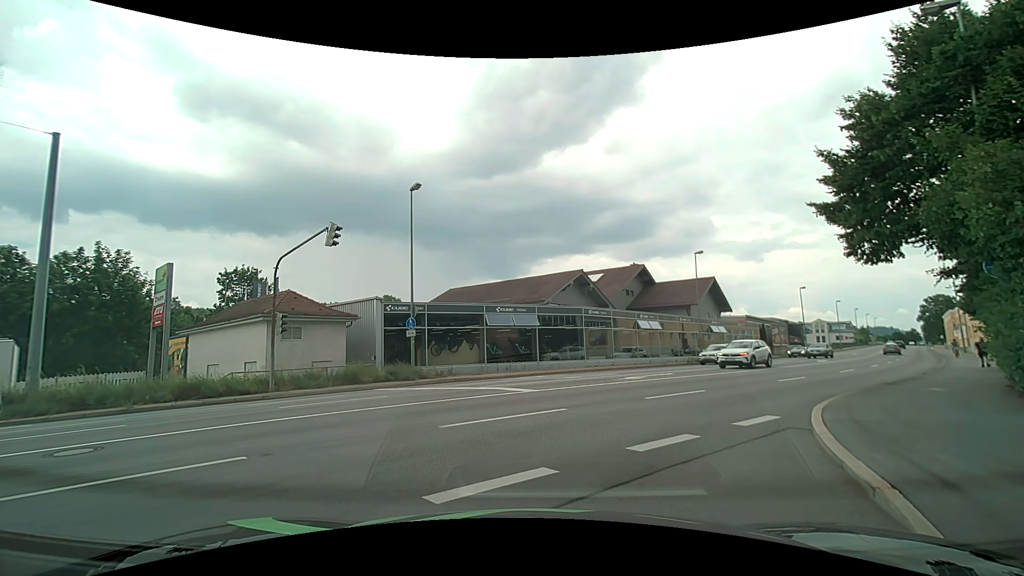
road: tertiary_link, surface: asphalt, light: Day
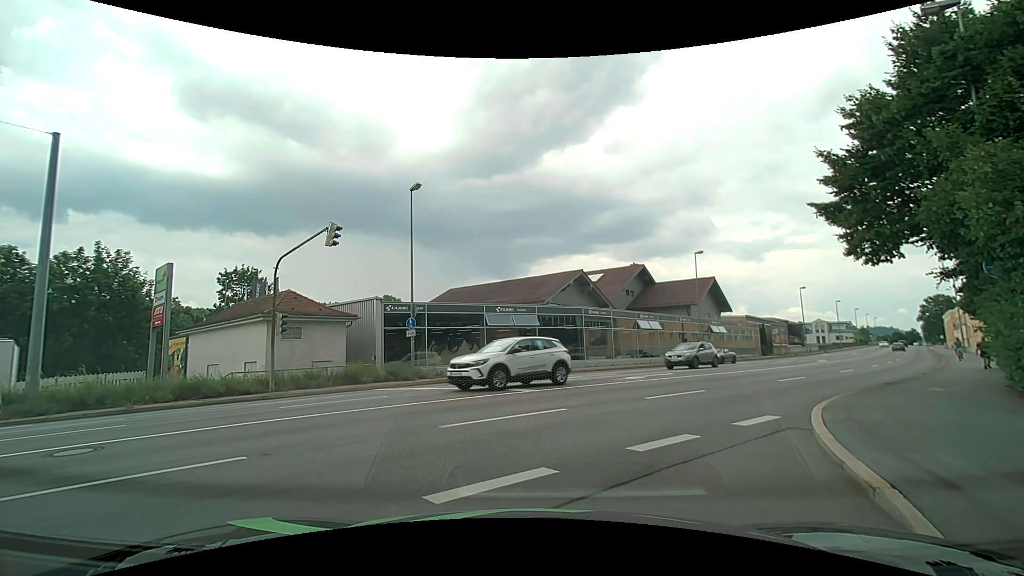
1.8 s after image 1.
(0.0, 0.0) m; 0°
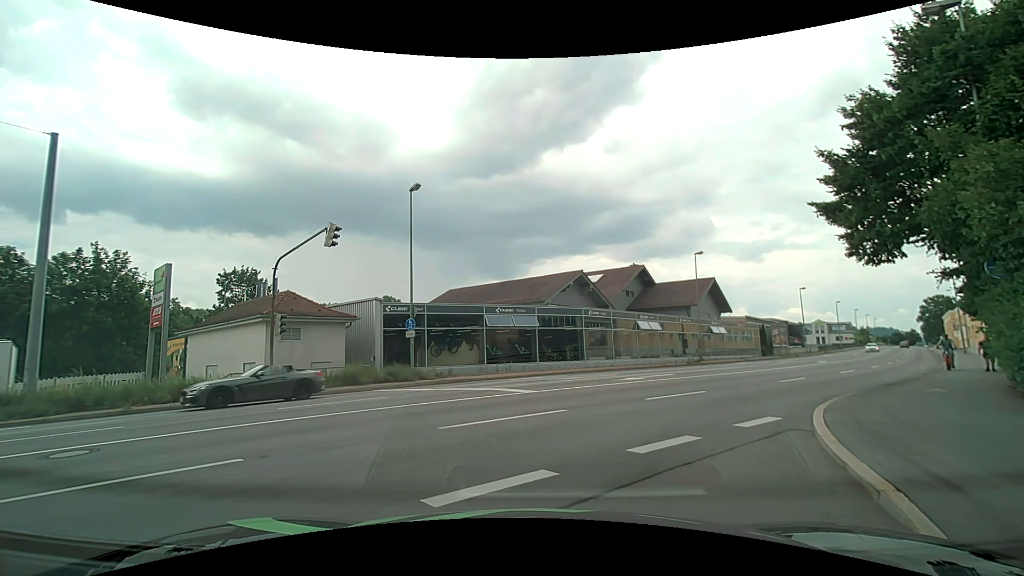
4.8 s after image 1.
(0.0, 0.0) m; 0°
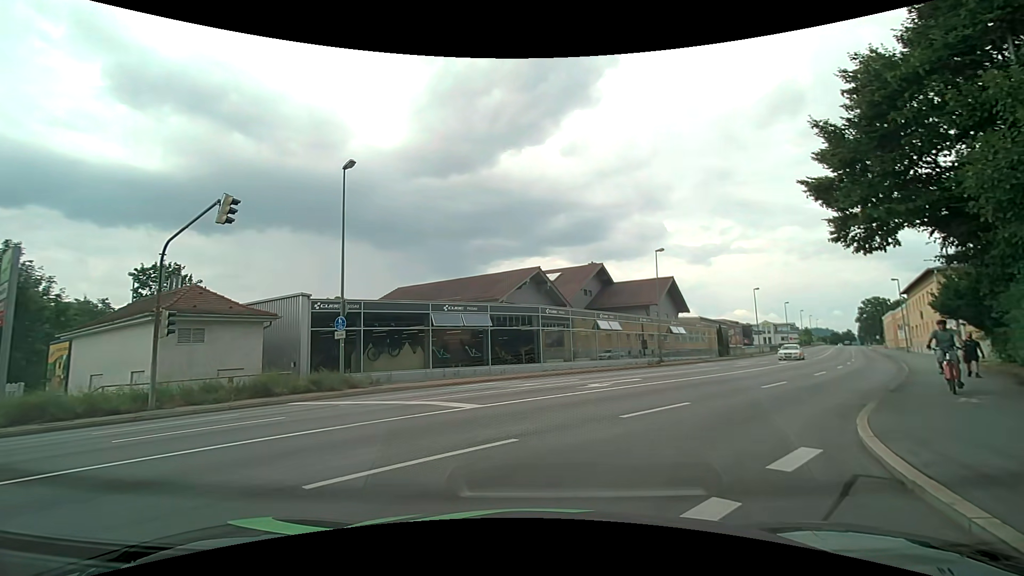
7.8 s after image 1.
(0.0, +3.3) m; +3°
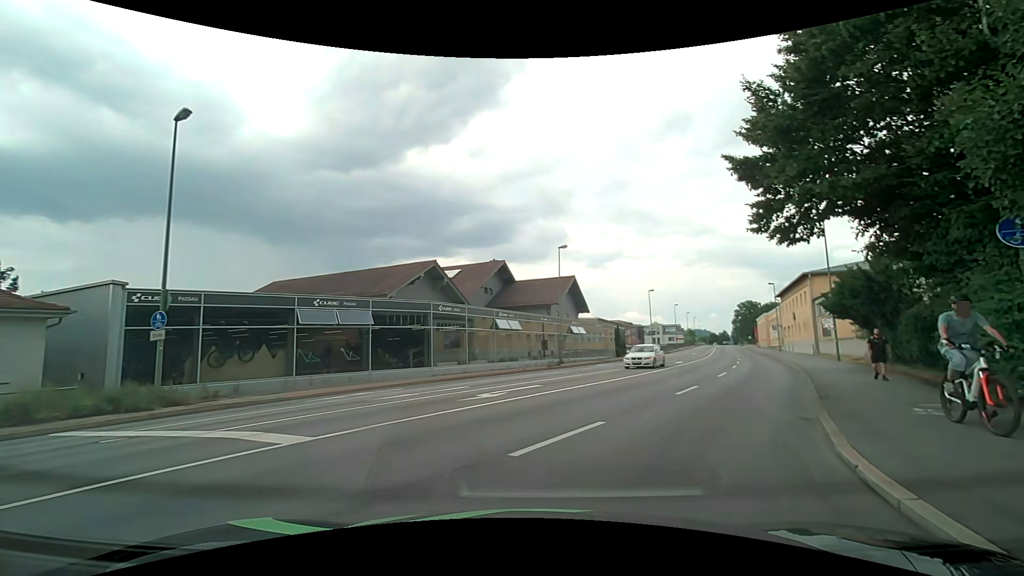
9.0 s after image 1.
(+0.3, +3.6) m; +9°
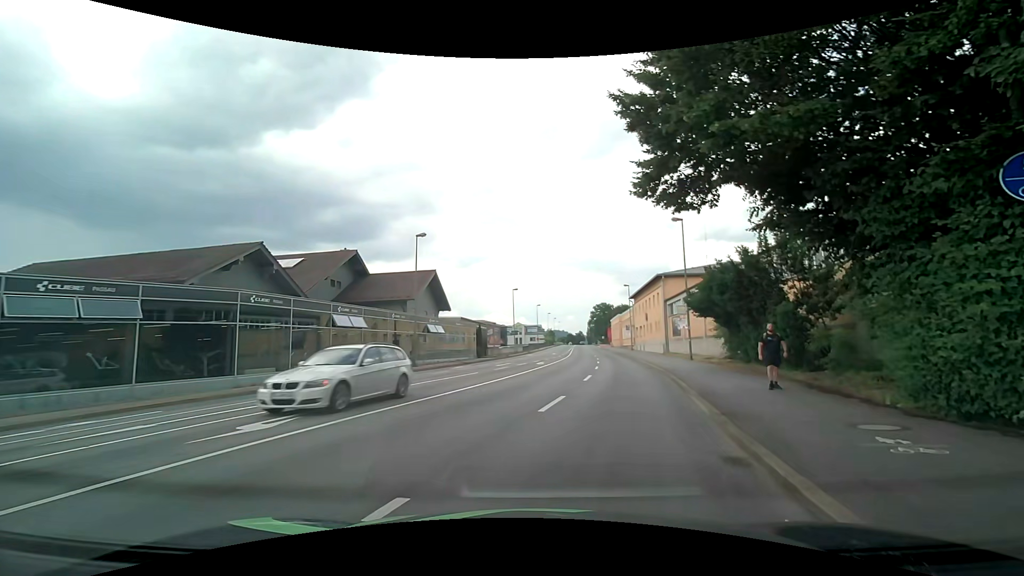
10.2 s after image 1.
(+0.6, +4.5) m; +15°
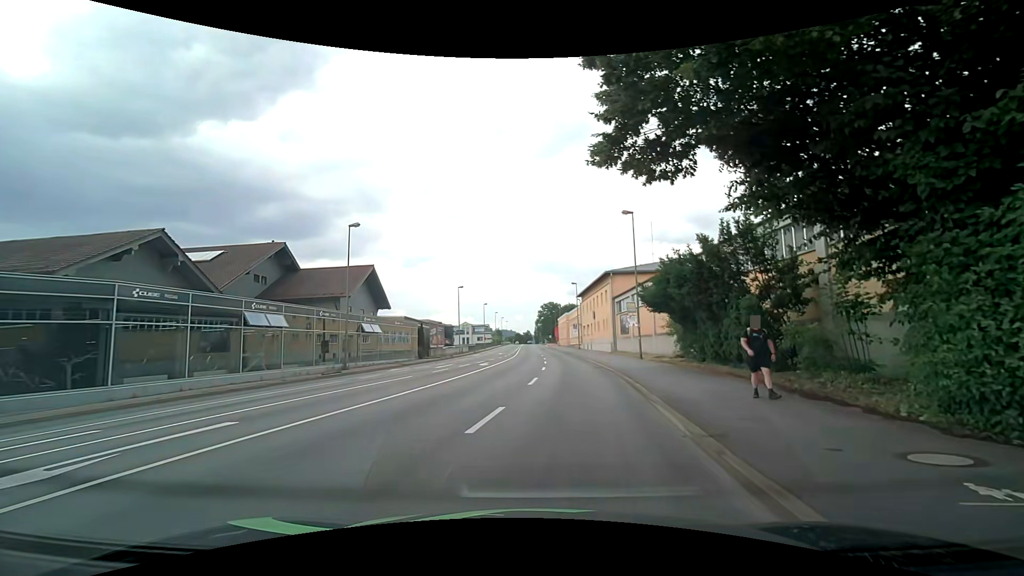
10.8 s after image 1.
(+0.2, +2.6) m; +7°
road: primary
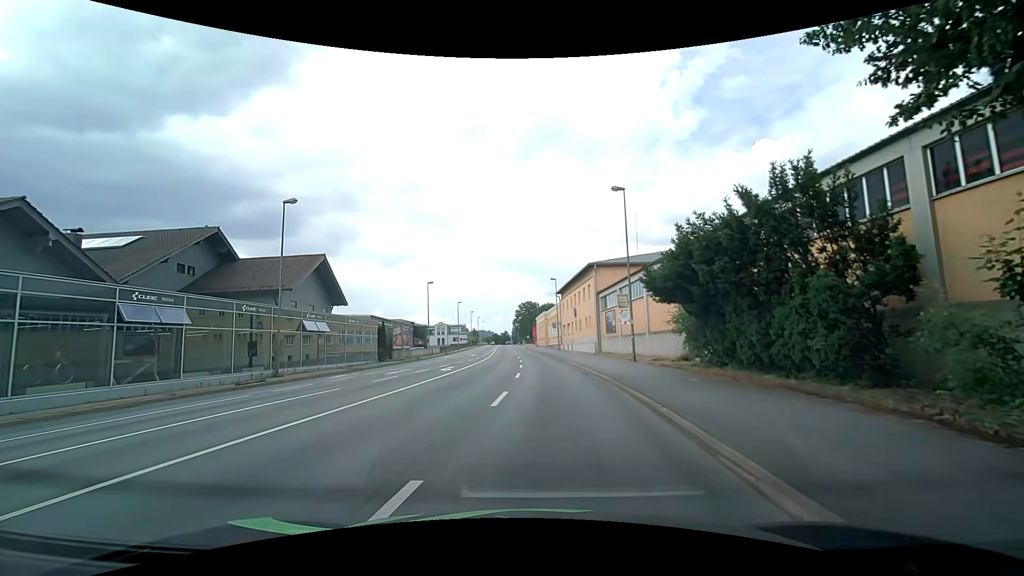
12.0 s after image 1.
(+0.2, +5.8) m; +1°
